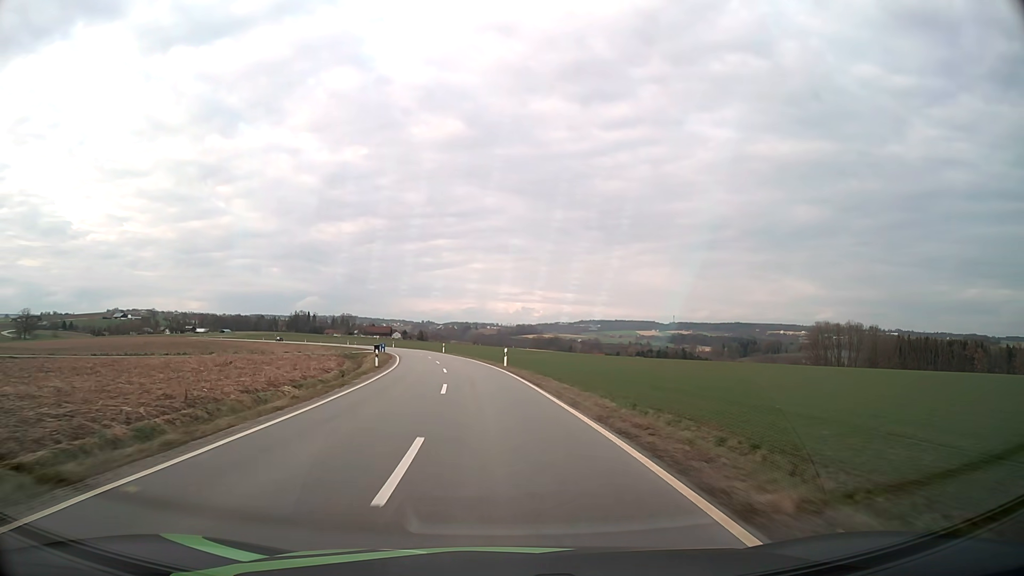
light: Day
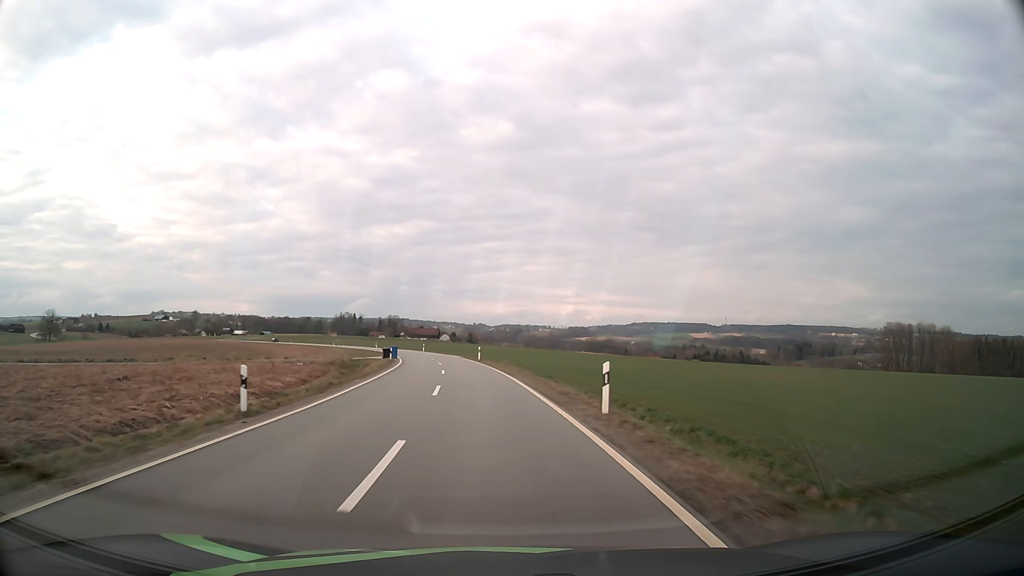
(-0.9, +24.6) m; -4°
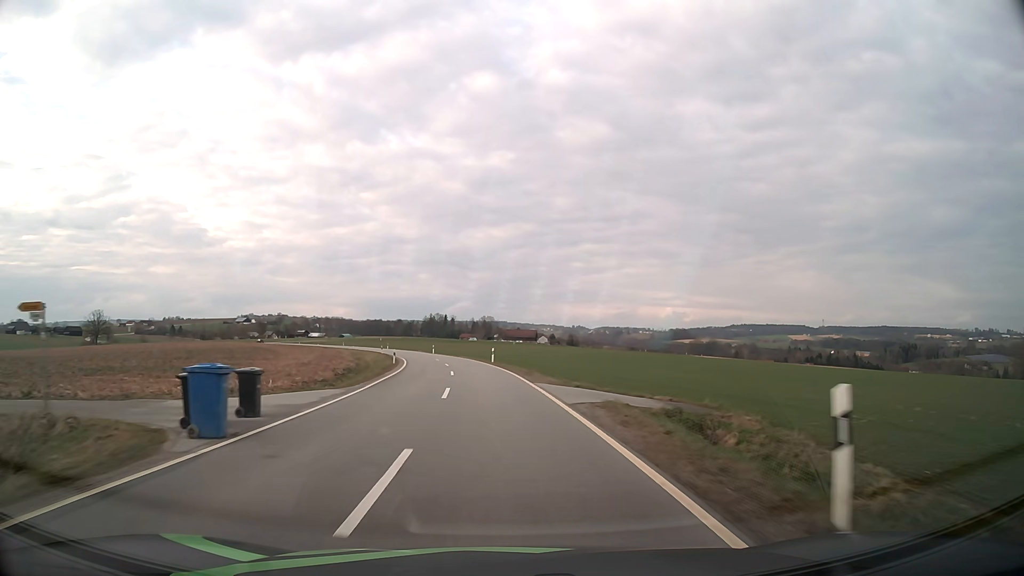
(-3.9, +49.4) m; -8°
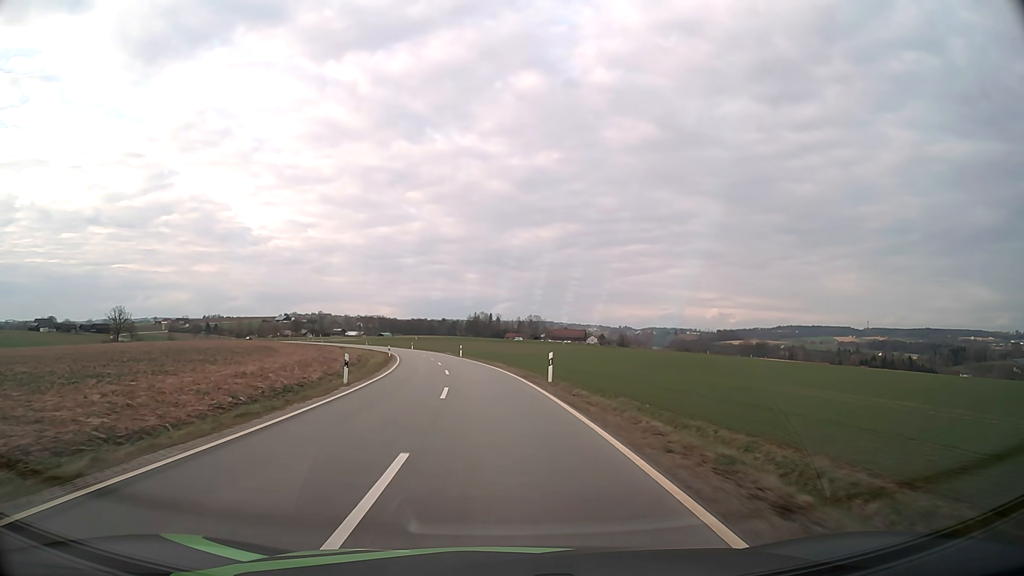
(-0.8, +25.0) m; -4°
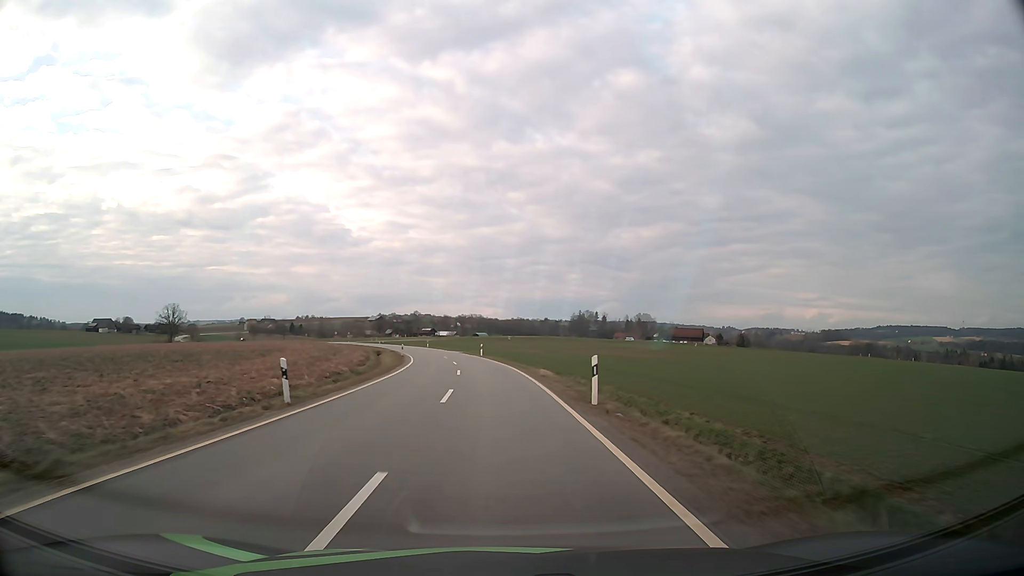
(-4.0, +50.0) m; -9°
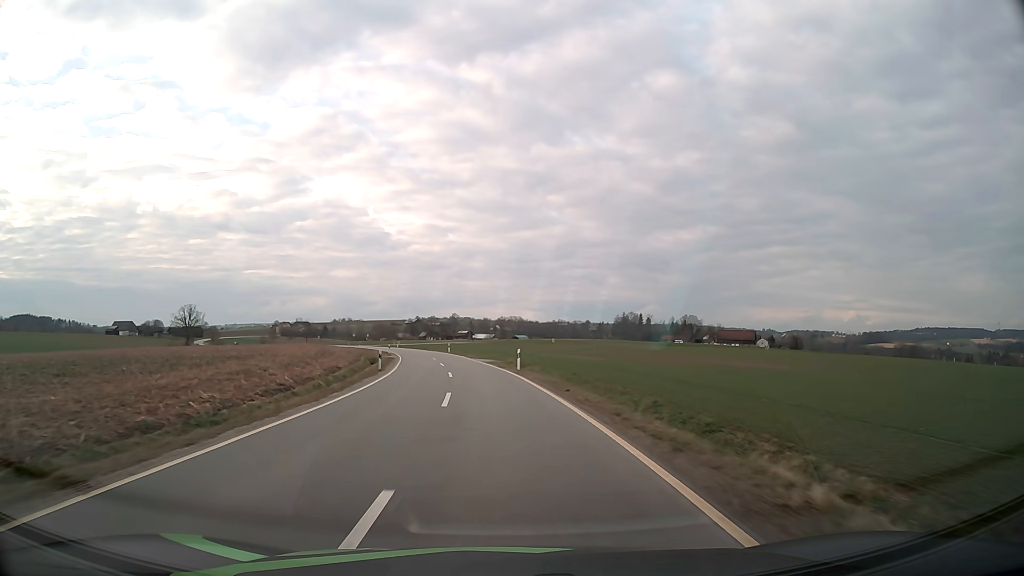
(-0.7, +25.3) m; -4°
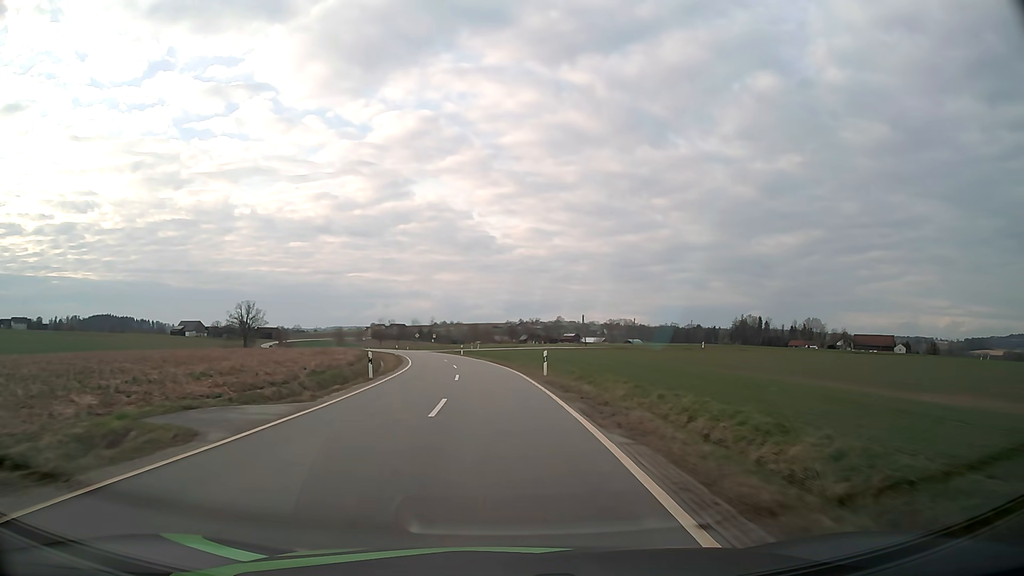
(-3.5, +50.6) m; -8°
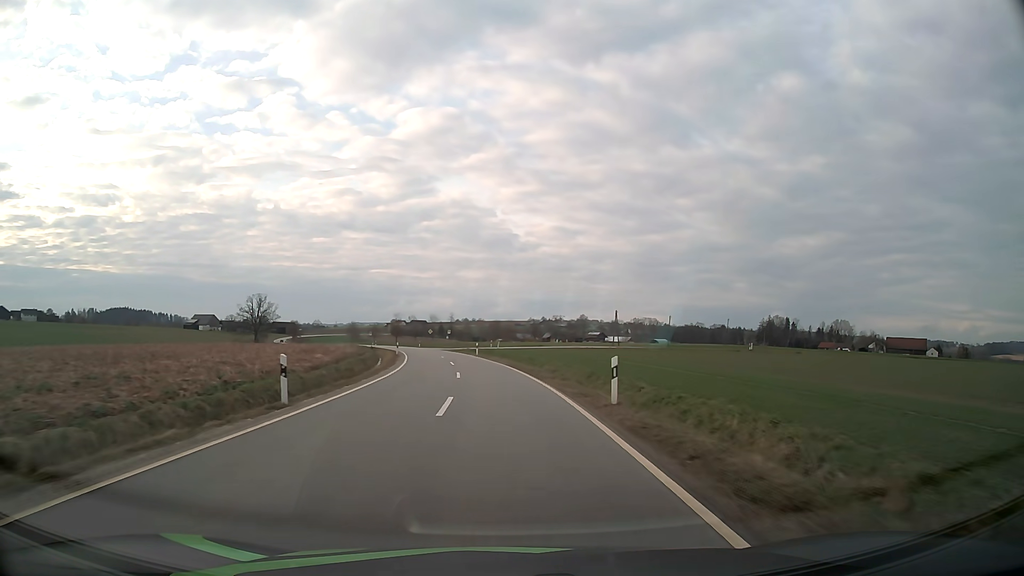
(-0.2, +12.7) m; -2°
(0, +10) (0, +20) (-1, +30) (-2, +40) (-3, +50) (-5, +60) (-7, +70) (-9, +79) (-11, +89) (-14, +99) m
